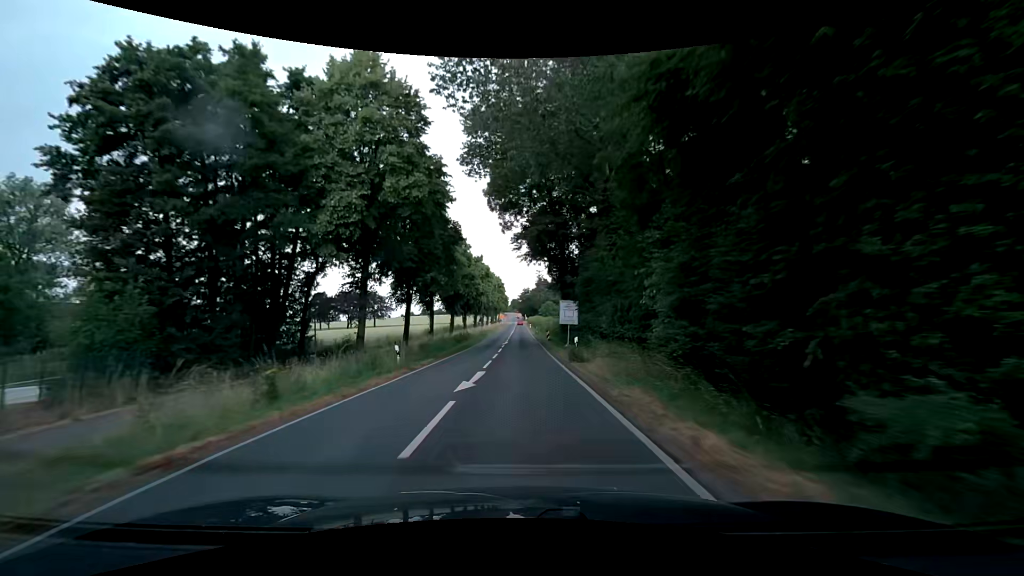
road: secondary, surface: asphalt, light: Day
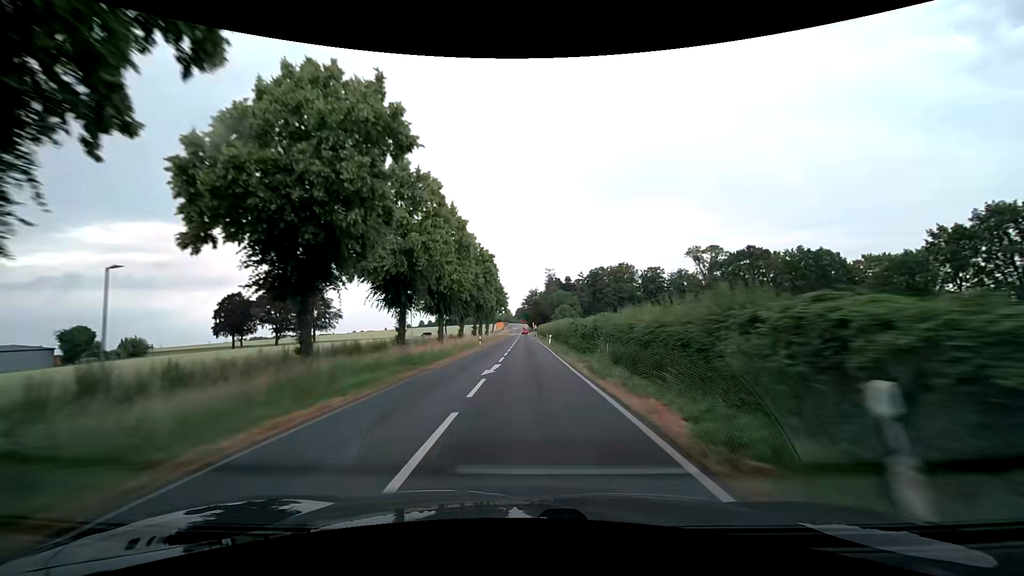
(-0.5, +68.3) m; -1°
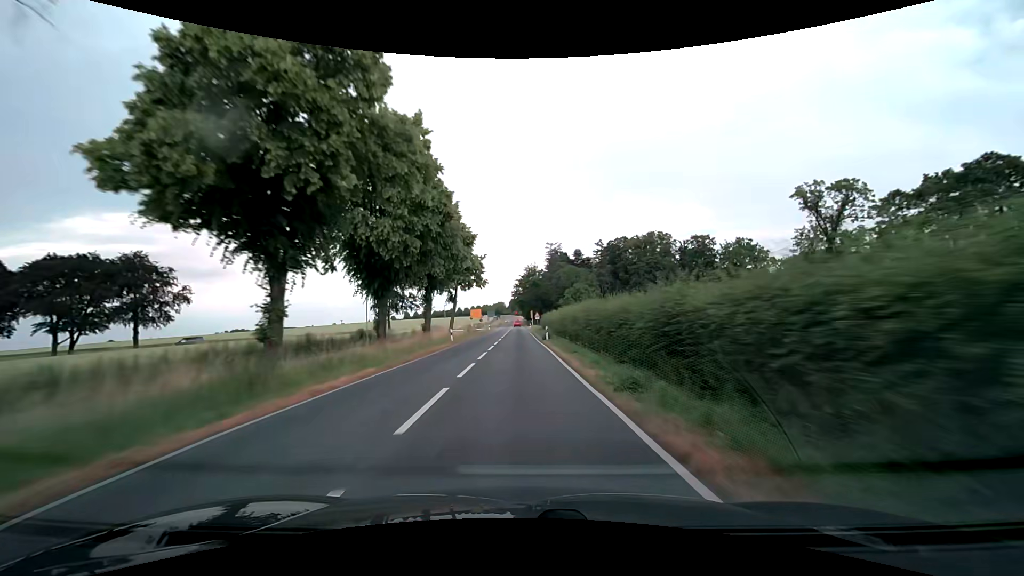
(+0.7, +64.7) m; +1°
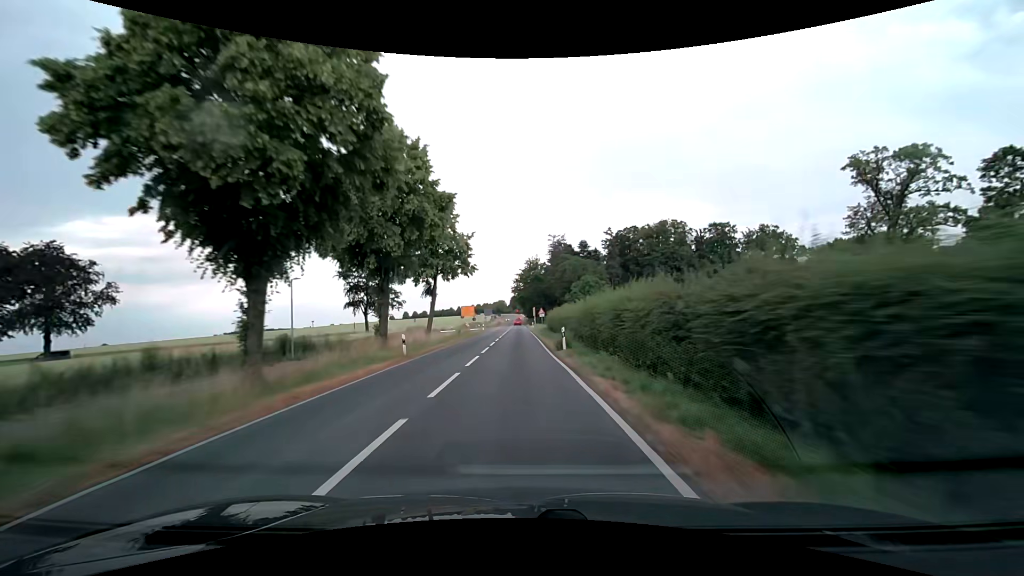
(0.0, +15.0) m; 0°
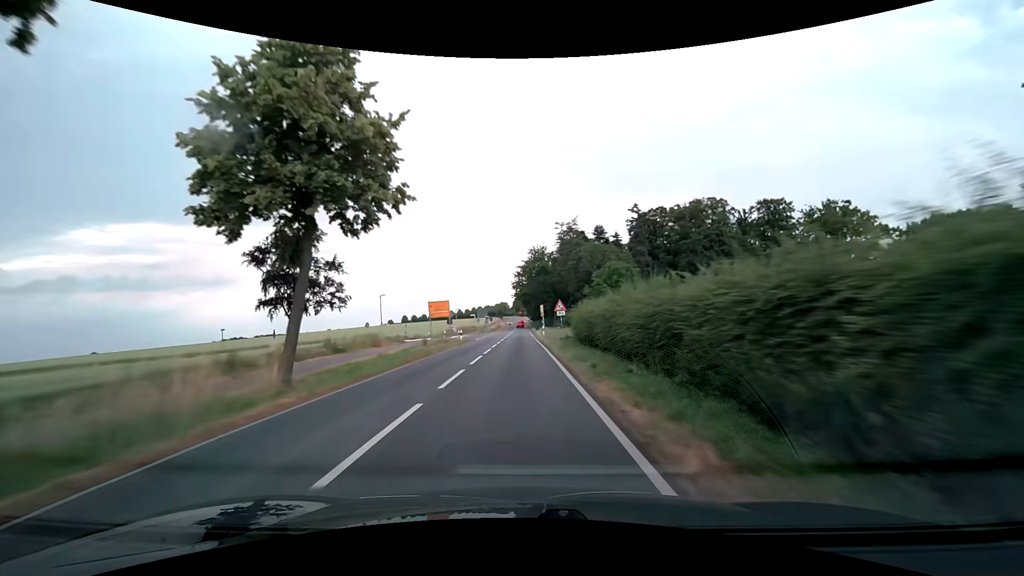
(-0.2, +28.2) m; 0°
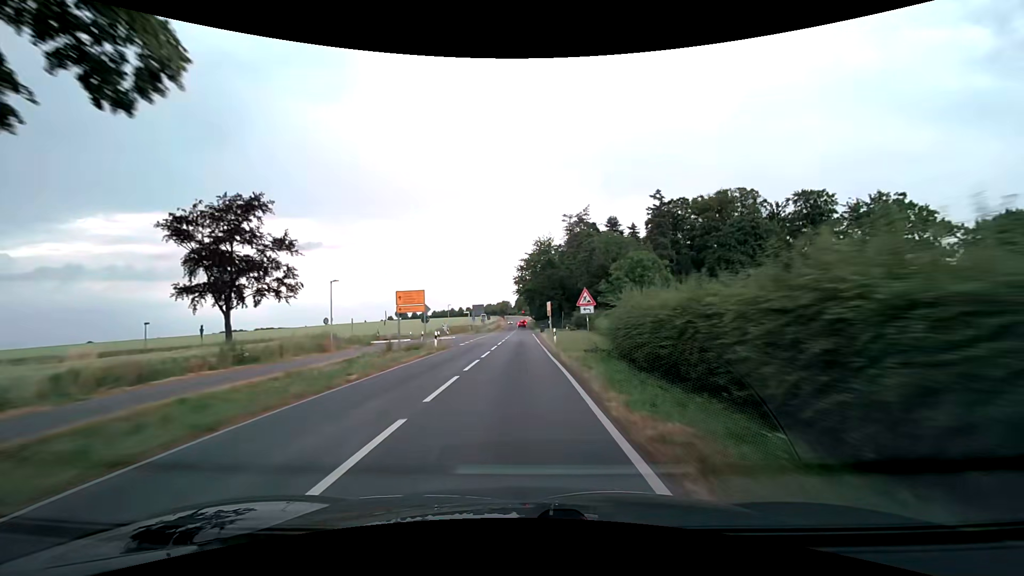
(-0.1, +13.2) m; 0°
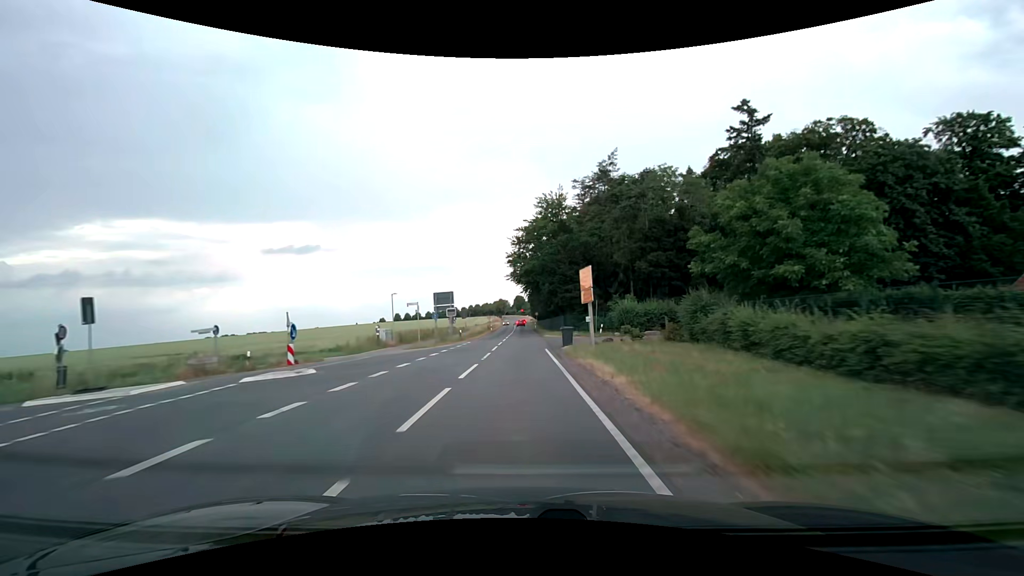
(-0.3, +36.0) m; 0°
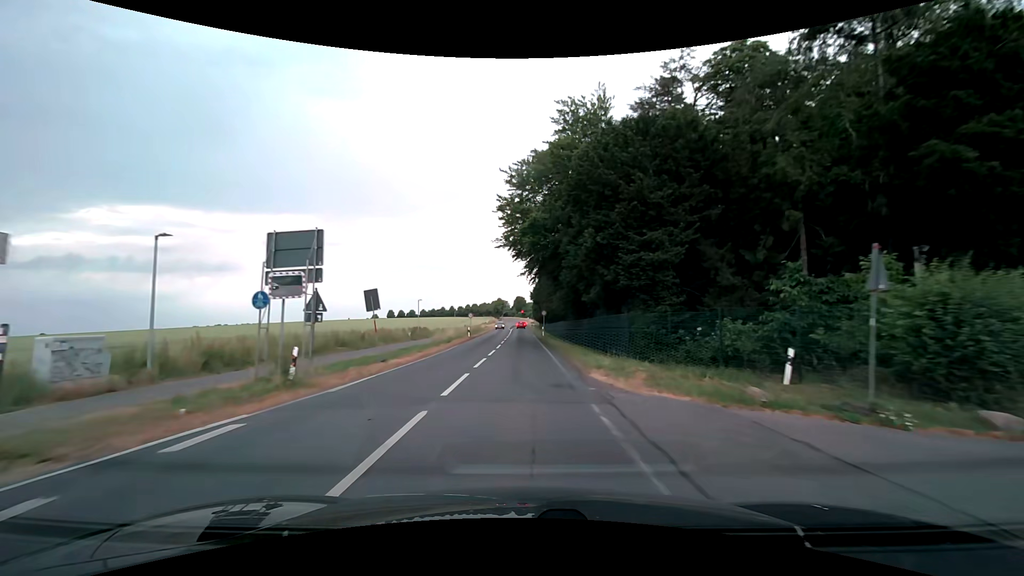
(-0.1, +32.3) m; 0°
(0, +10) (0, +20) (0, +30) (0, +40) (0, +50) (0, +60) (0, +70) (0, +80) (0, +90) (0, +100) m
